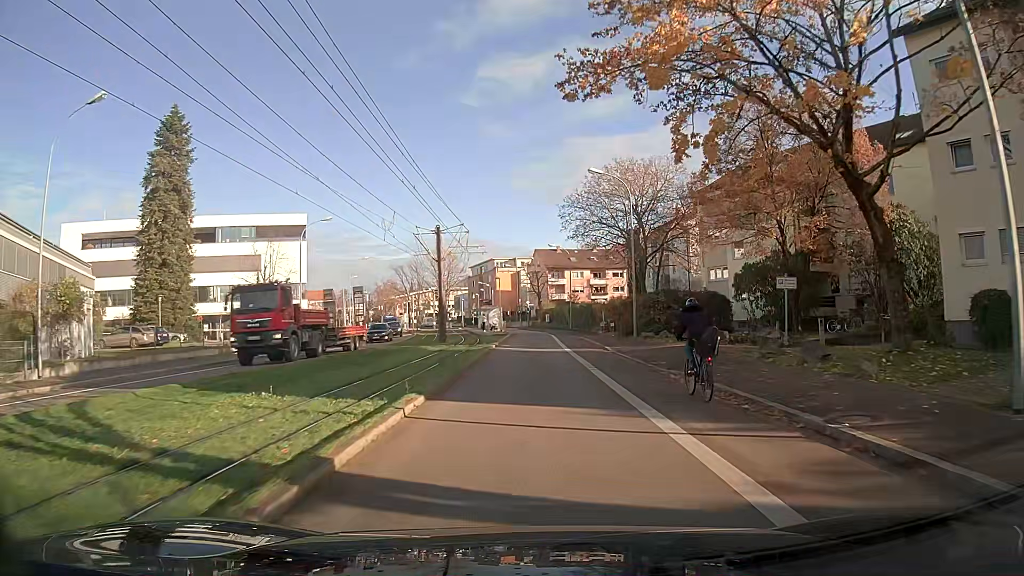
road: secondary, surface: asphalt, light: Day
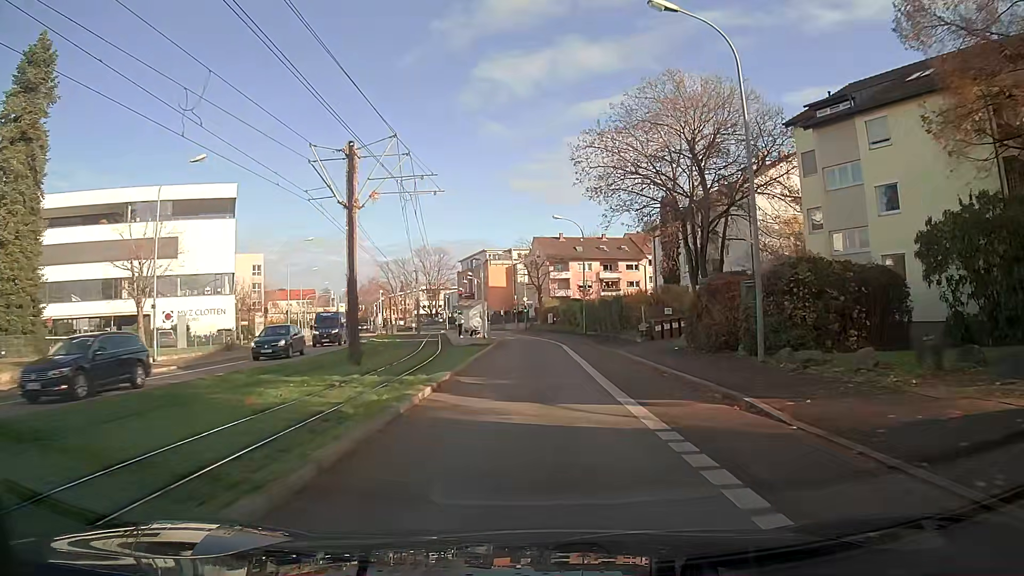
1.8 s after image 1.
(0.0, +20.7) m; 0°
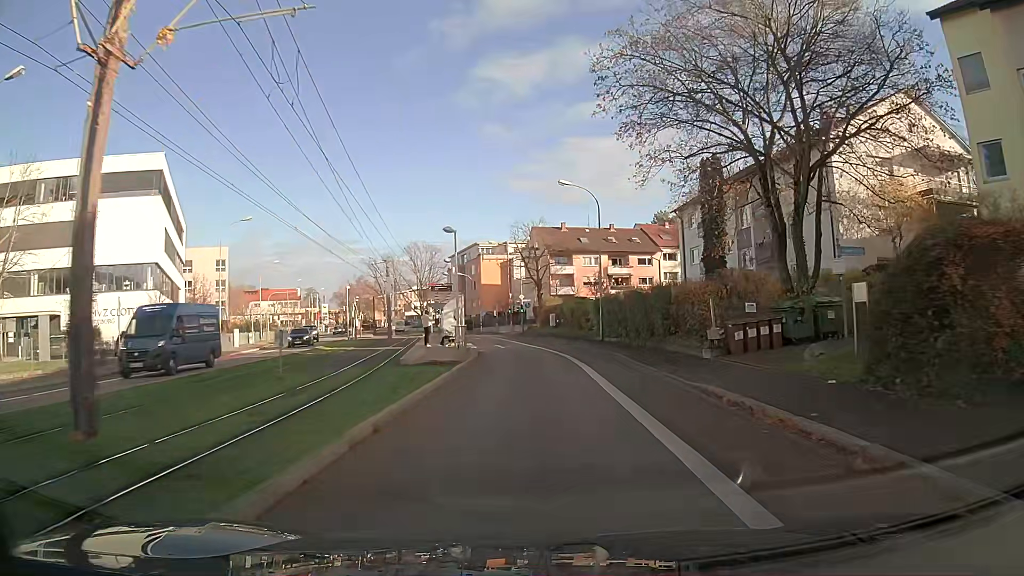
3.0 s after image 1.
(+0.1, +14.0) m; 0°
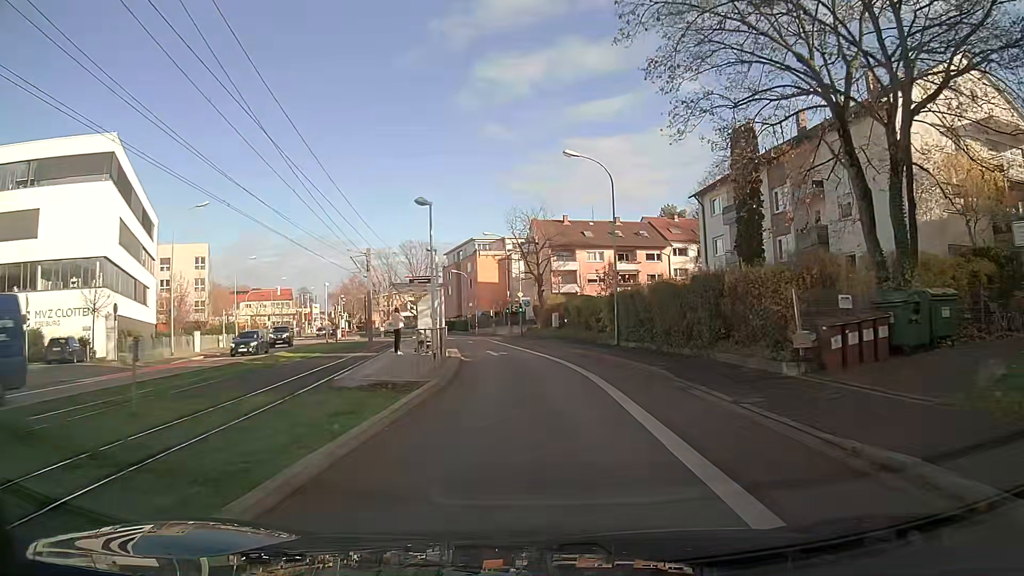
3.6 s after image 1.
(0.0, +7.1) m; 0°
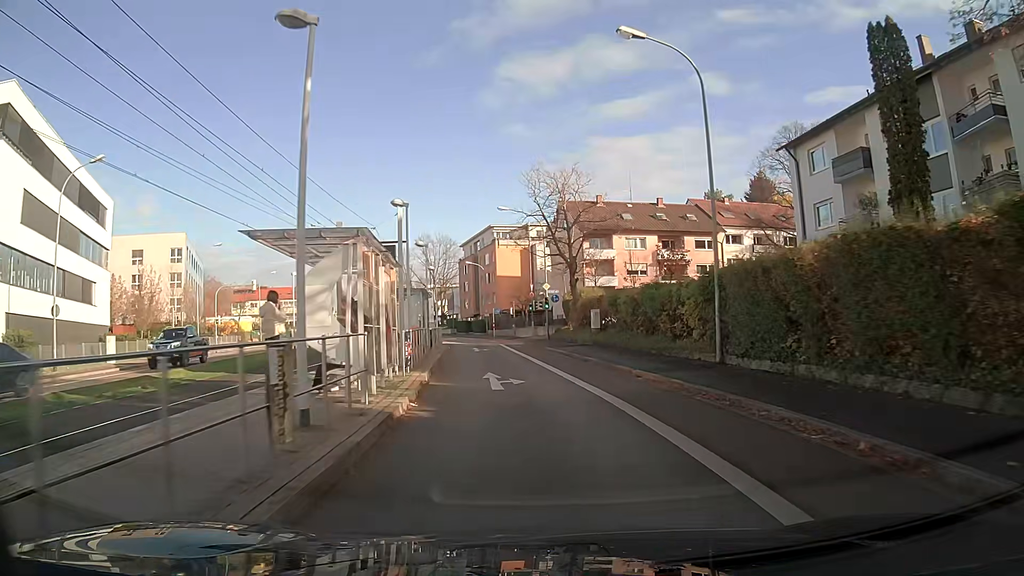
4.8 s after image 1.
(-0.3, +14.2) m; -3°
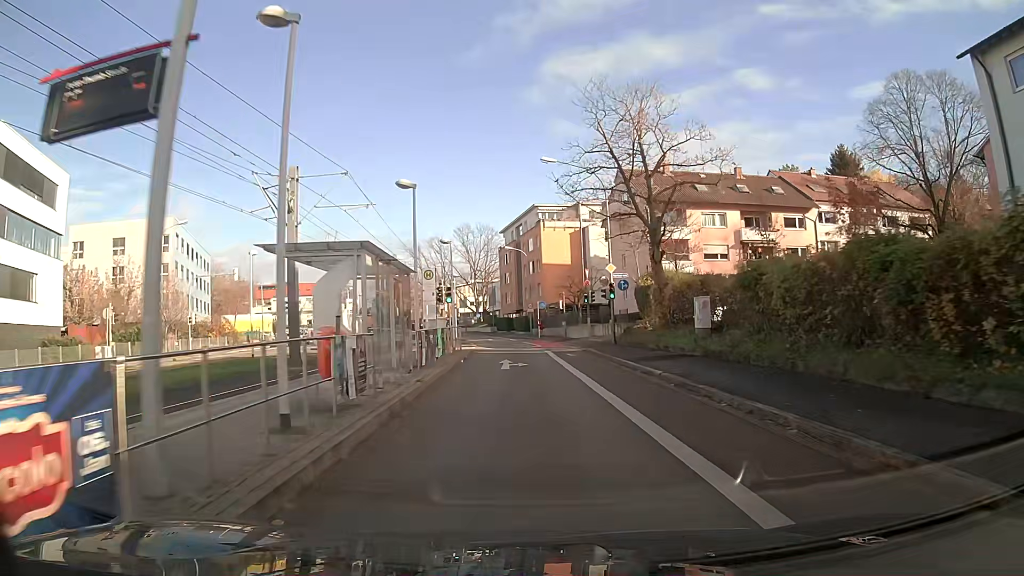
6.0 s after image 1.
(-0.5, +14.3) m; -3°
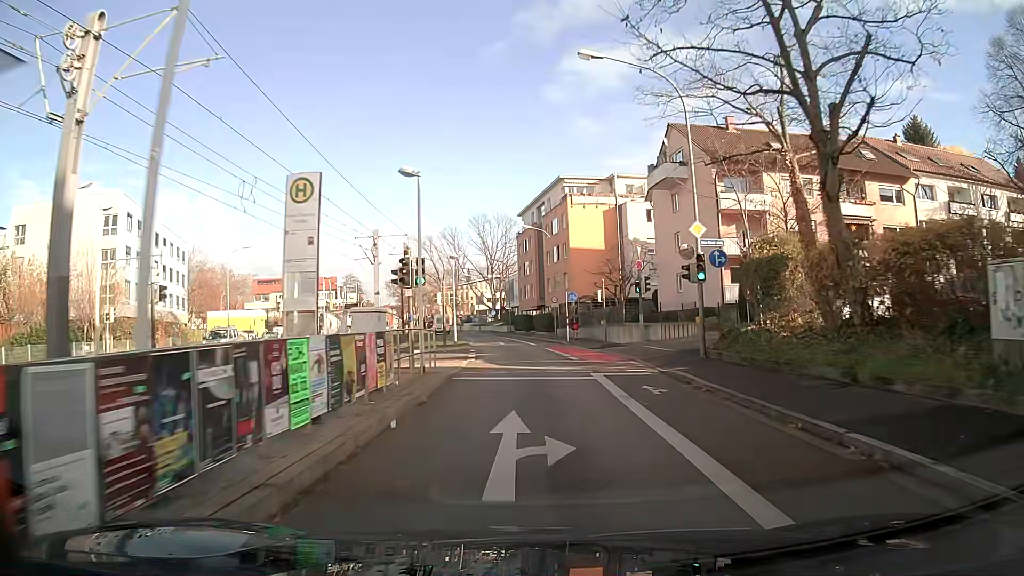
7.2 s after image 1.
(-0.2, +14.4) m; -1°
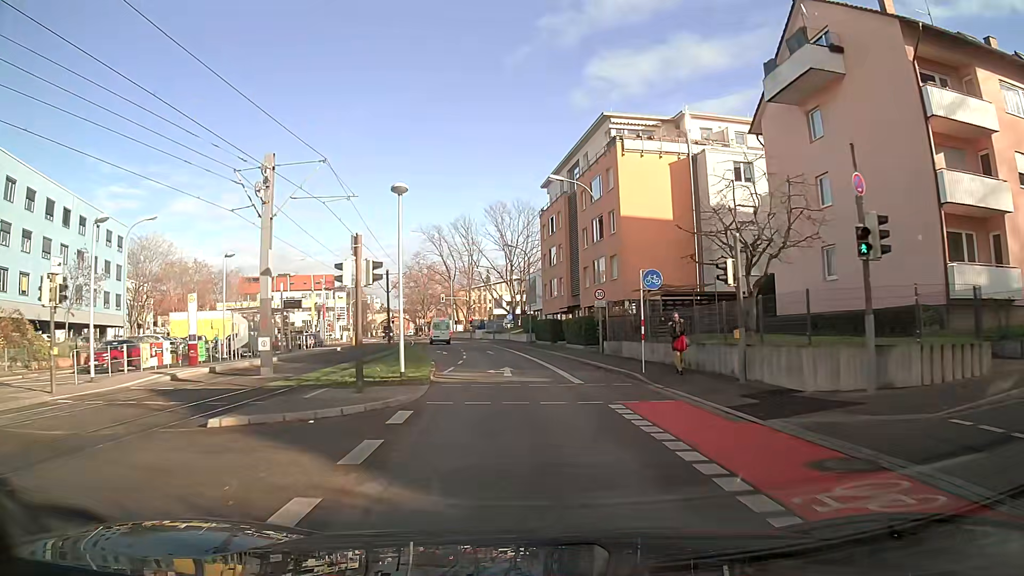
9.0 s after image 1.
(-0.4, +21.4) m; -2°
